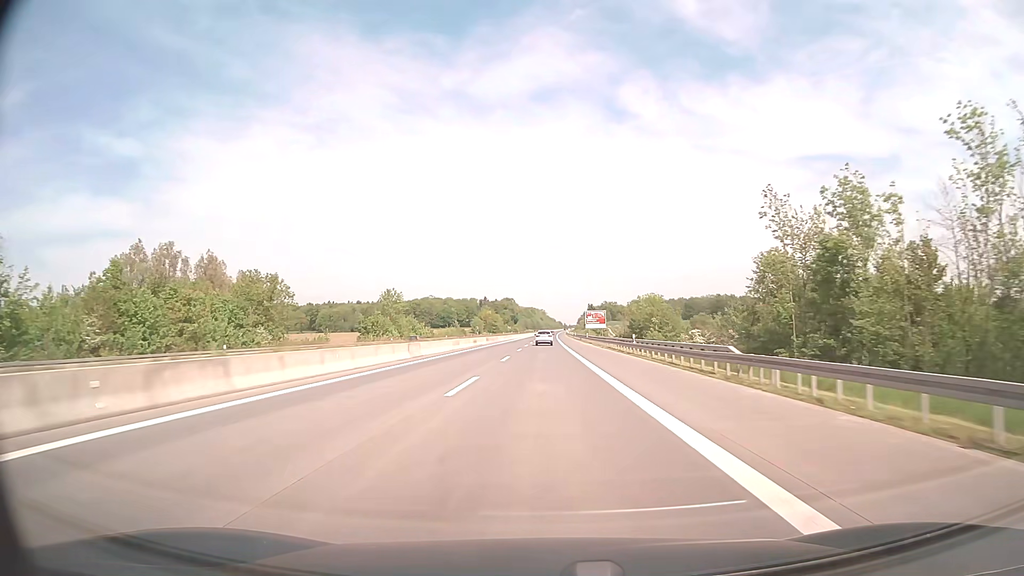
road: motorway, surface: asphalt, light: Day
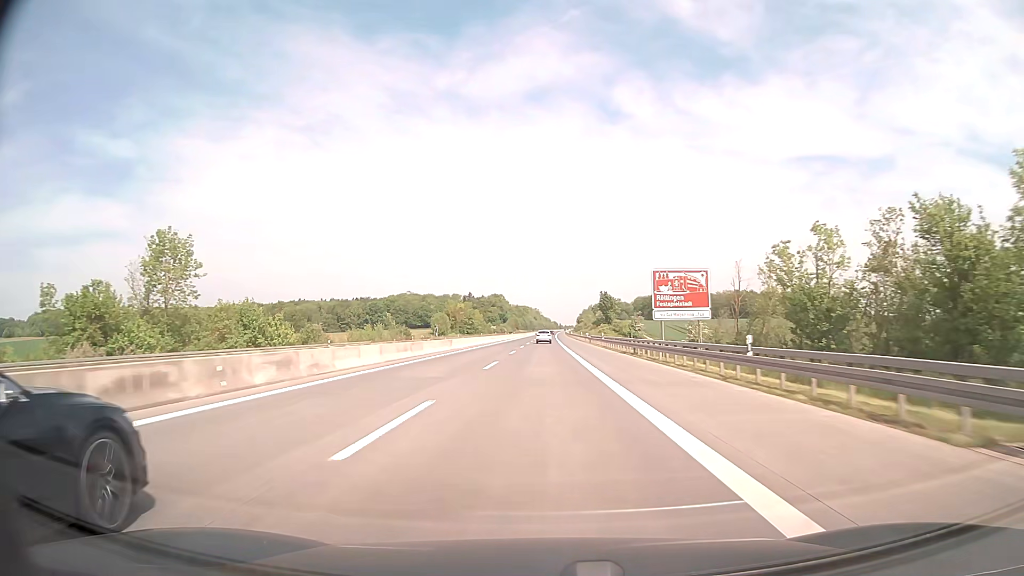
(+0.5, +79.2) m; +1°
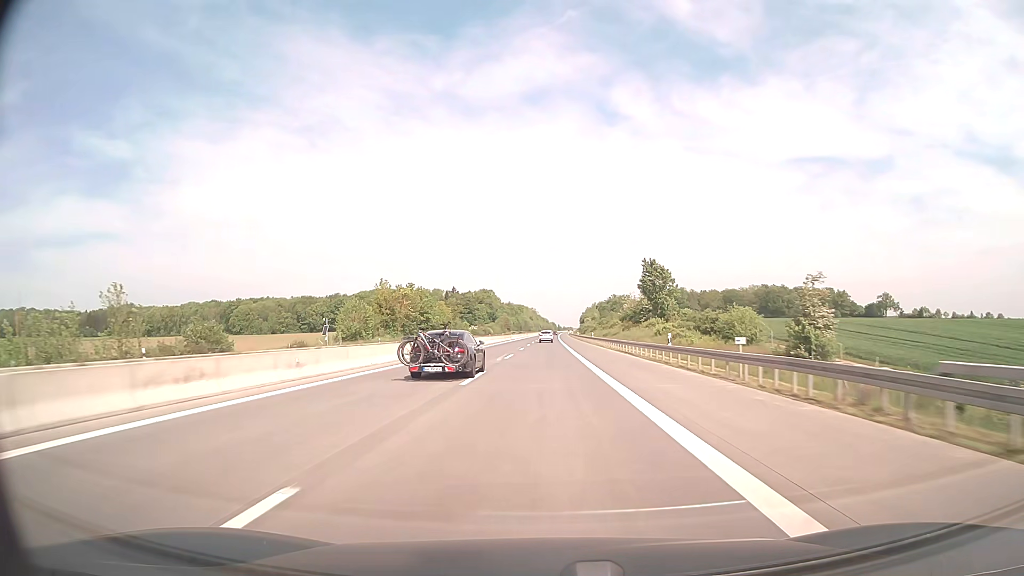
(+0.2, +79.2) m; 0°
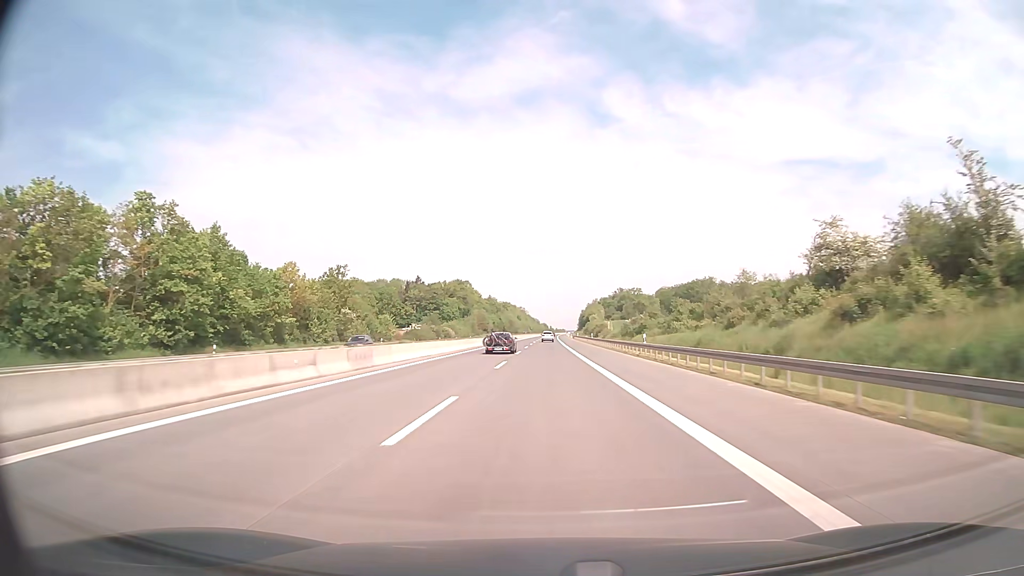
(+0.4, +99.0) m; +1°
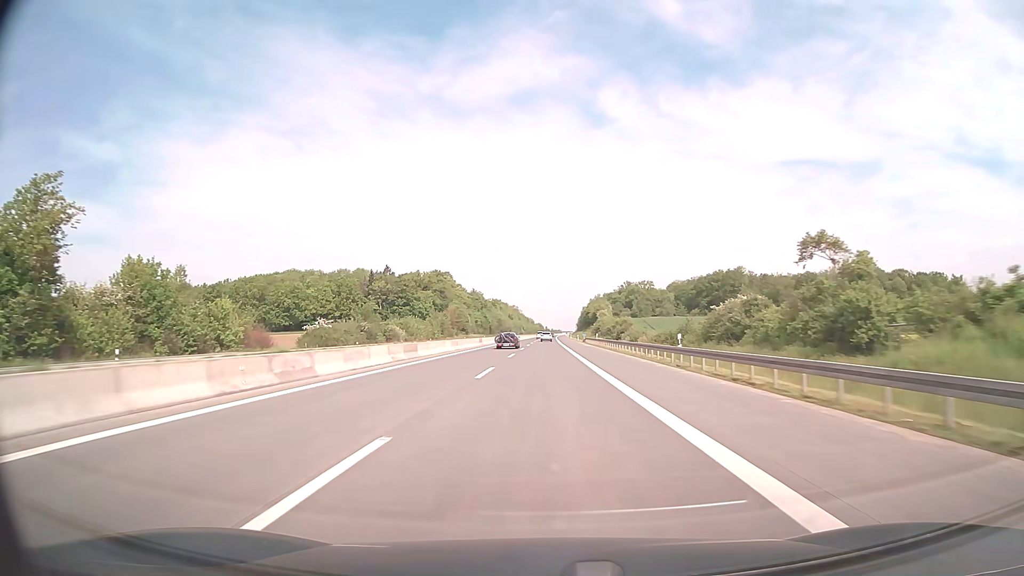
(+0.3, +59.5) m; 0°
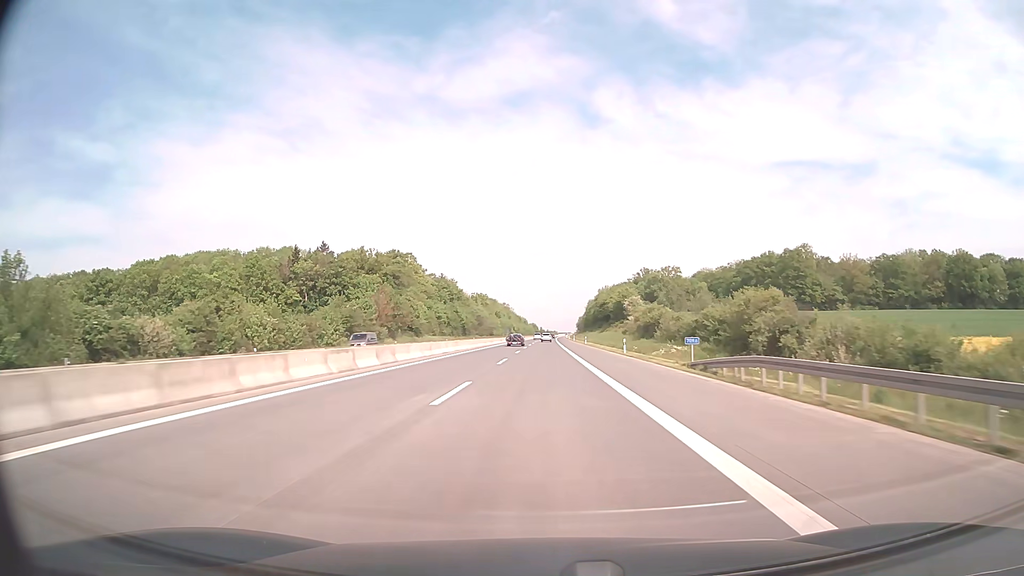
(+0.2, +79.3) m; 0°
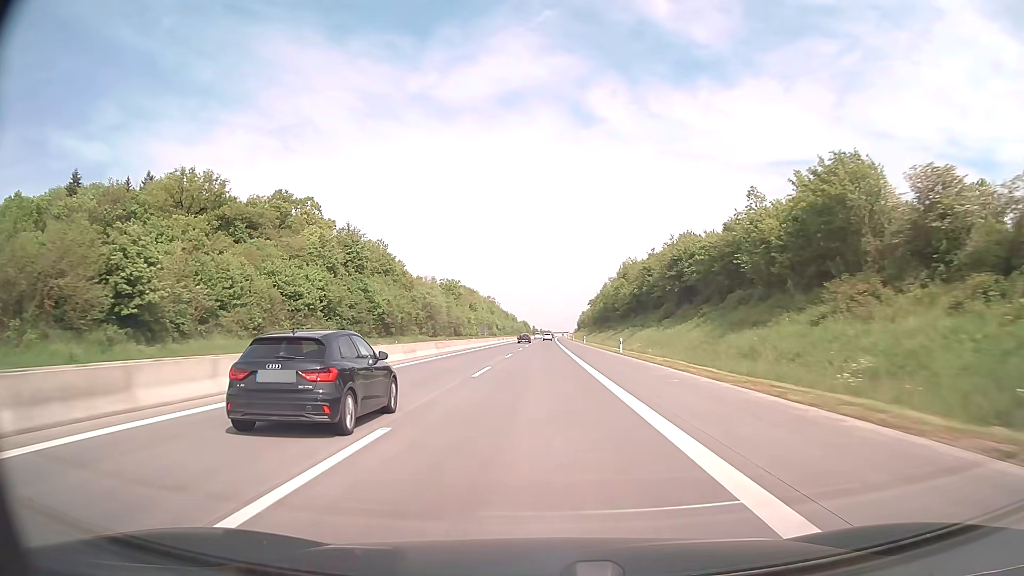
(+0.4, +99.0) m; +1°
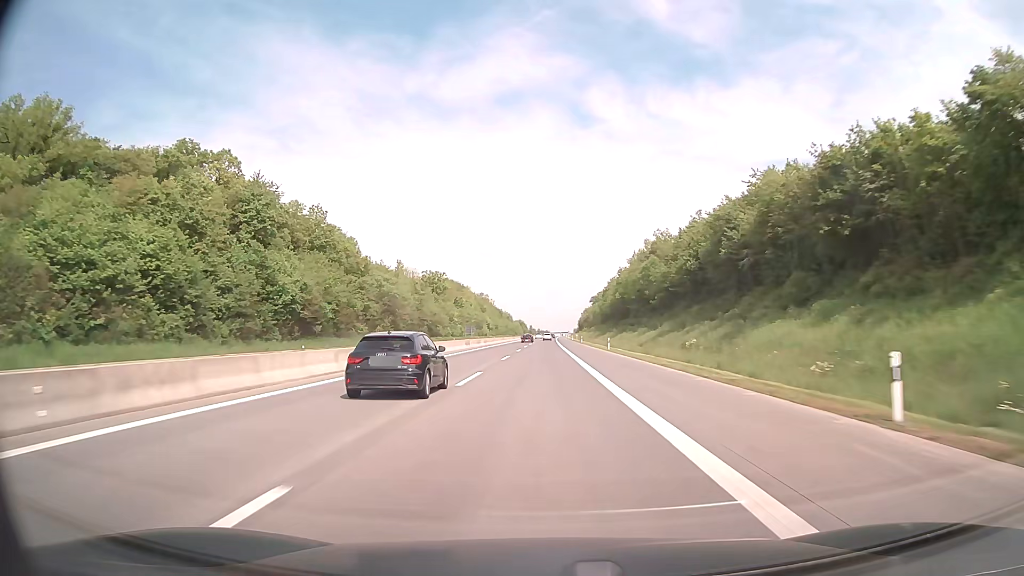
(+0.1, +39.7) m; 0°
(0, +10) (0, +20) (0, +30) (0, +40) (0, +50) (0, +60) (0, +70) (0, +80) (0, +90) (0, +100) m
